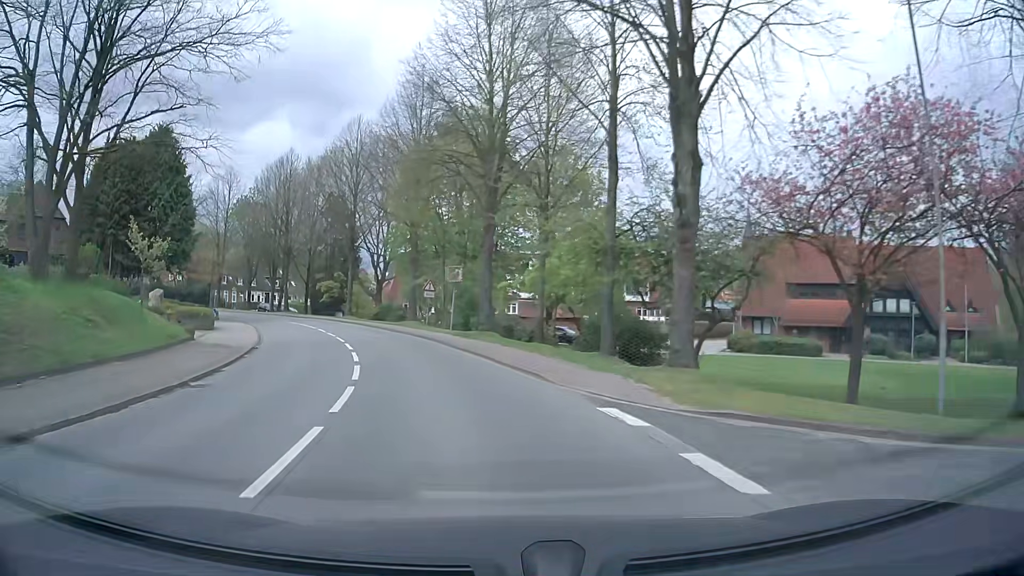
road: secondary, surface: asphalt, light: Day
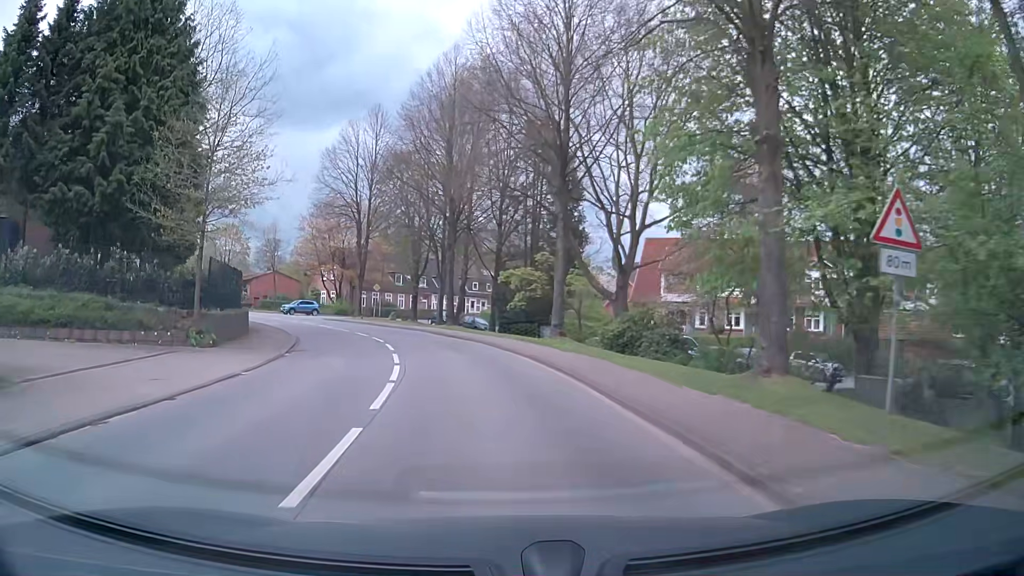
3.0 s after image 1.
(-6.0, +30.6) m; -19°
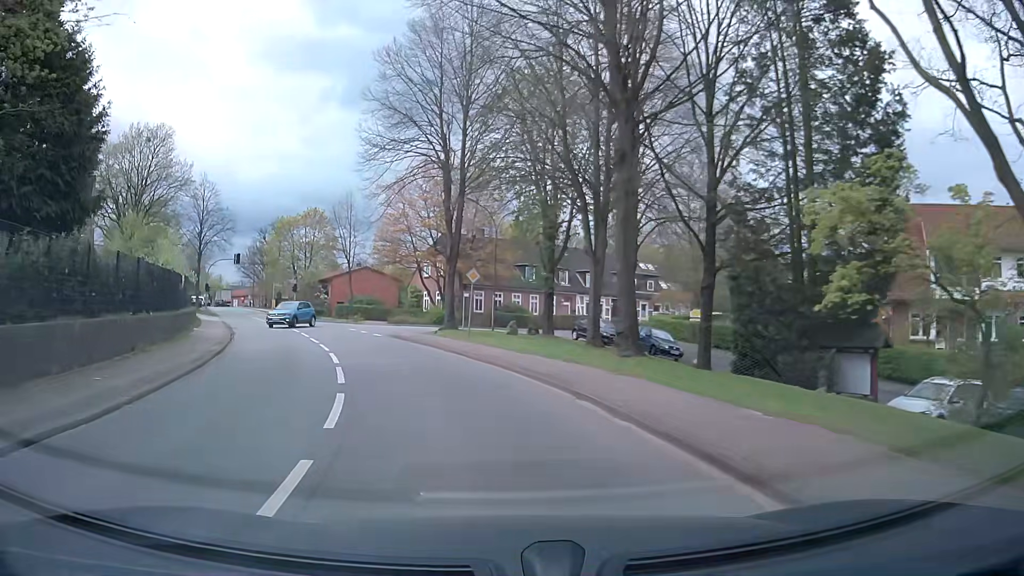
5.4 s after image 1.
(-2.3, +23.4) m; -13°
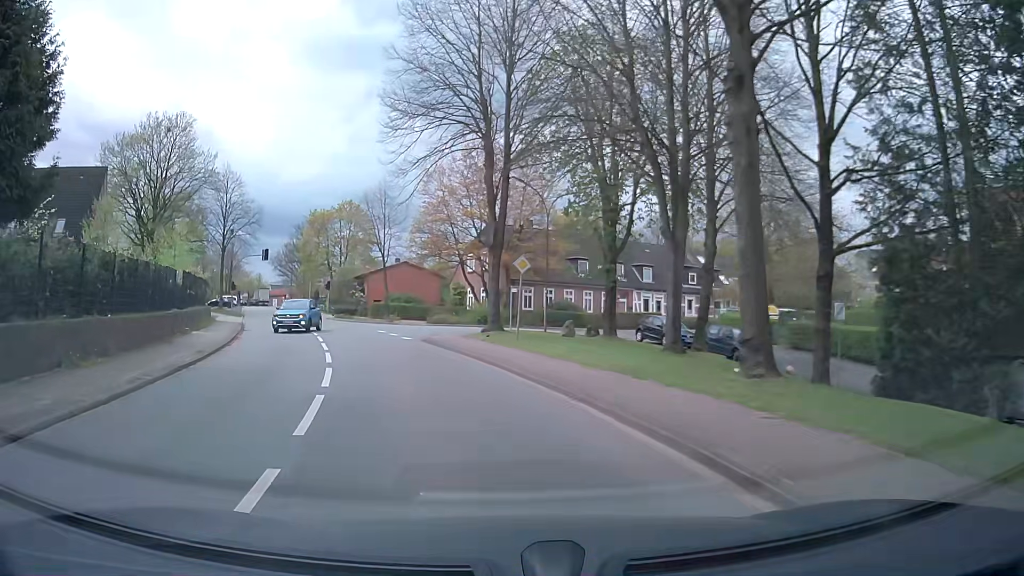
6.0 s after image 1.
(-0.1, +5.3) m; -4°
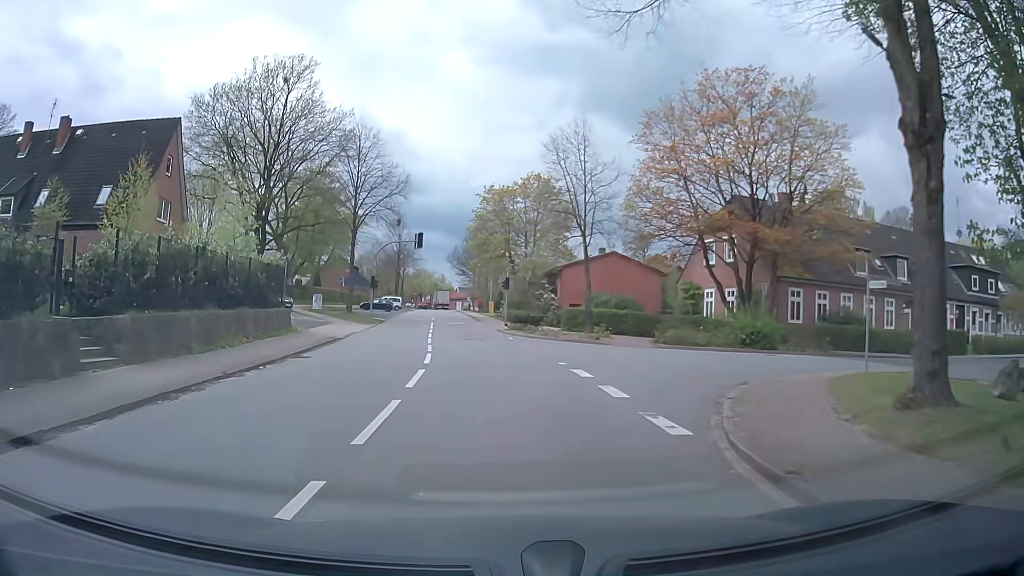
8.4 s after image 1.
(-2.6, +18.0) m; -17°
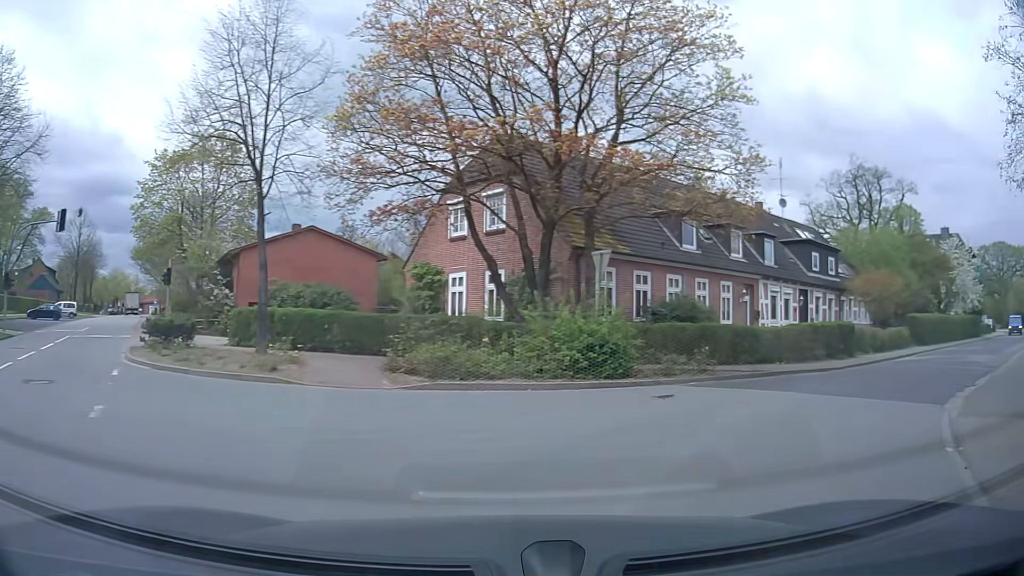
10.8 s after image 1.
(+1.8, +13.9) m; +25°
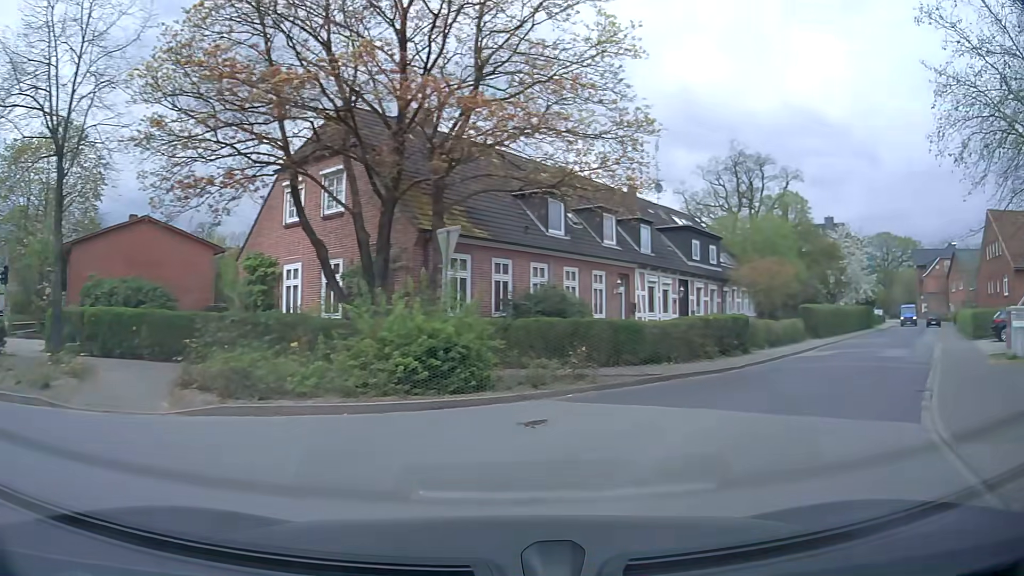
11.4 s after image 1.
(+0.4, +3.3) m; +12°
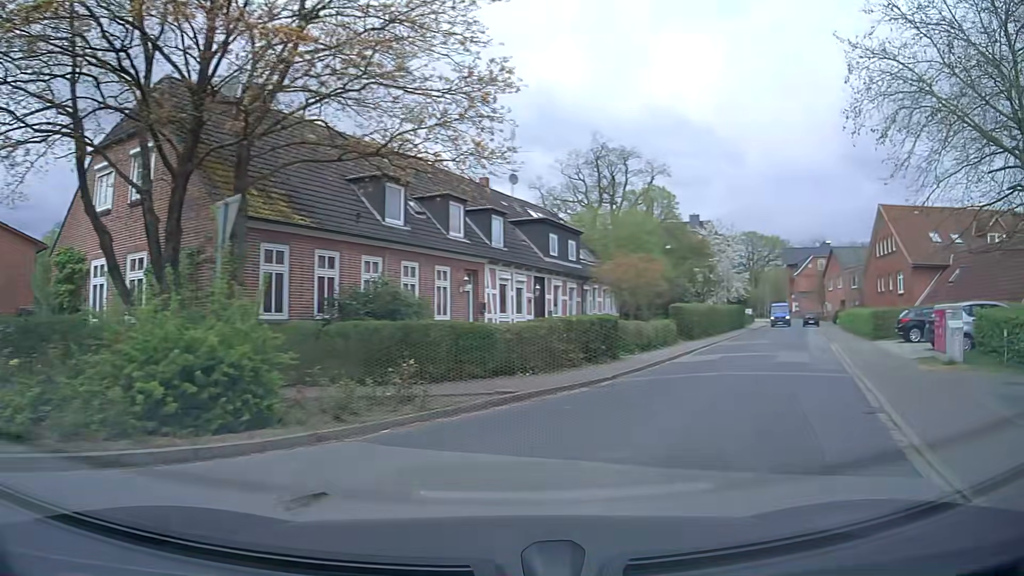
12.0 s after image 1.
(+0.4, +3.3) m; +12°
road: residential
(+3, +9) (+8, +18) (+12, +27) (+17, +36) (+21, +45) (+25, +54) (+28, +64) (+33, +72) (+38, +81) (+42, +90) m
